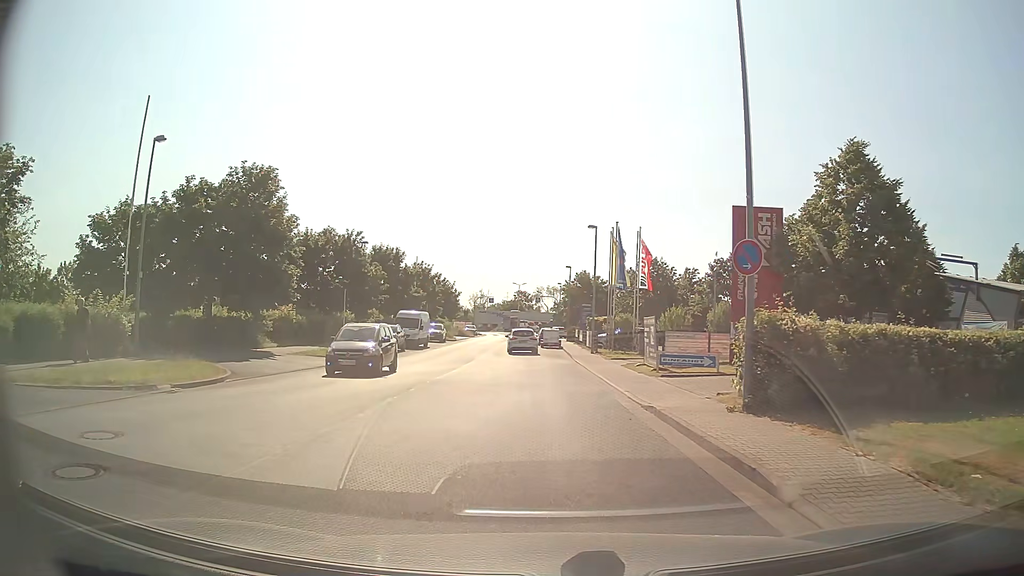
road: unclassified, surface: asphalt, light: Day
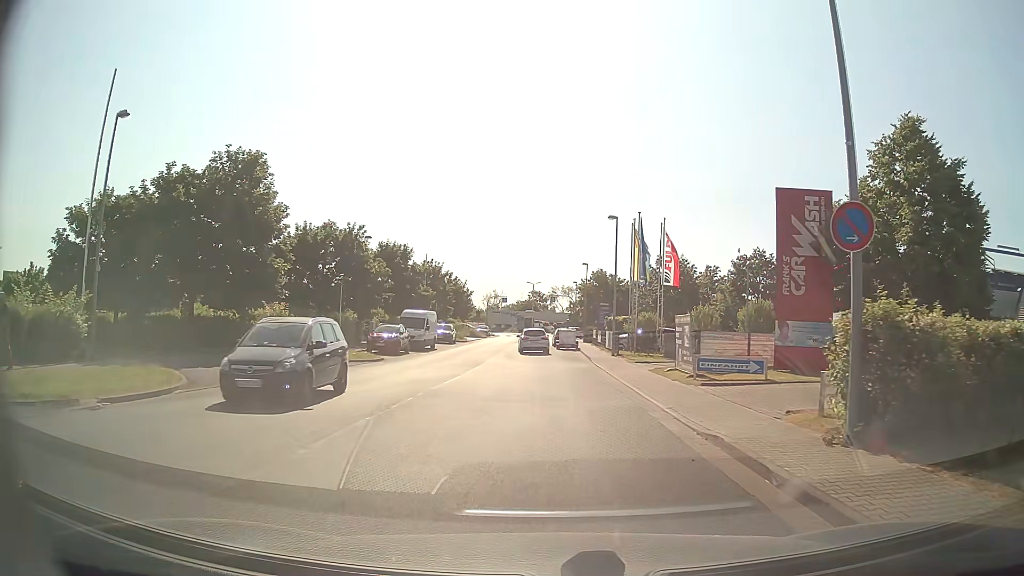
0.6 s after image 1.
(0.0, +3.5) m; -1°
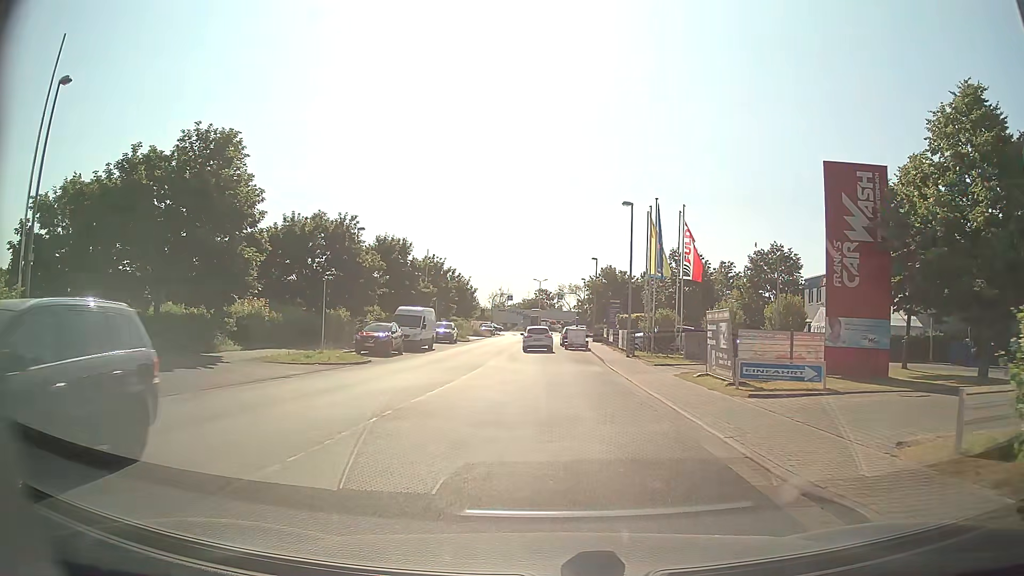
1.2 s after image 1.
(0.0, +3.7) m; -1°
(0, +10) (0, +20) (-1, +30) (-1, +40) (-1, +50) (0, +60) (0, +70) (+1, +80) (+2, +90) (+2, +100) m
